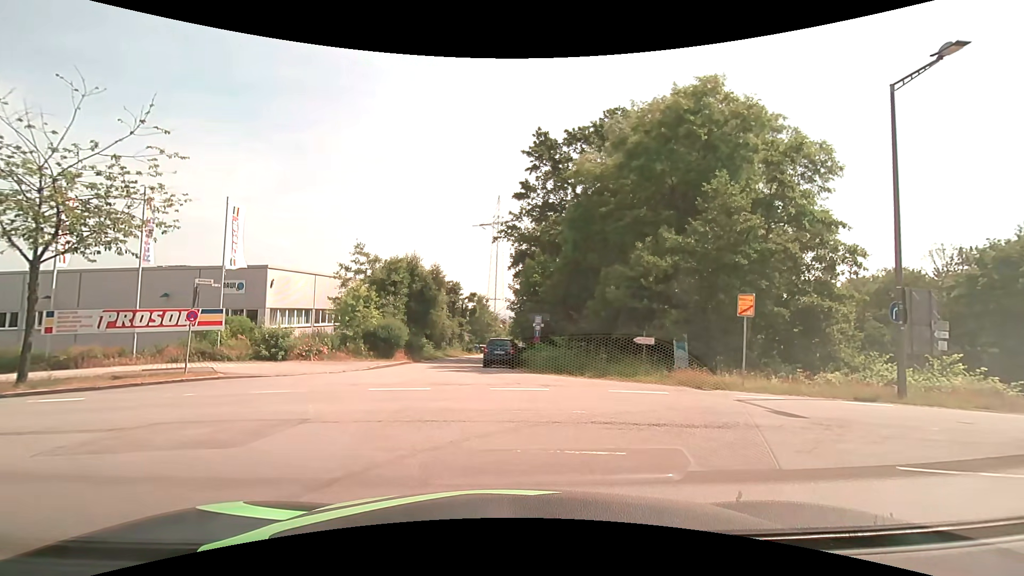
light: Day
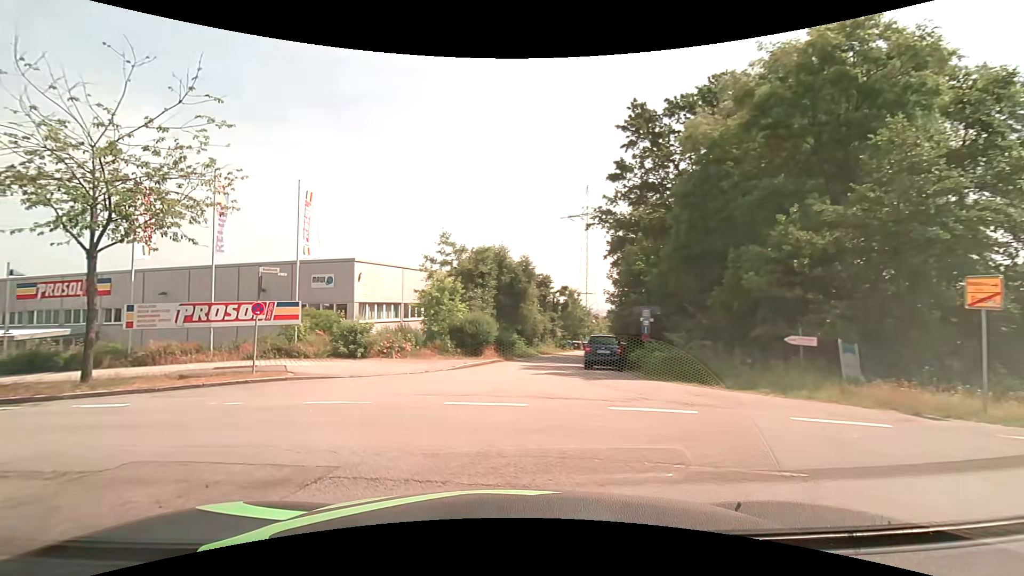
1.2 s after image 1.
(-0.3, +3.7) m; -11°
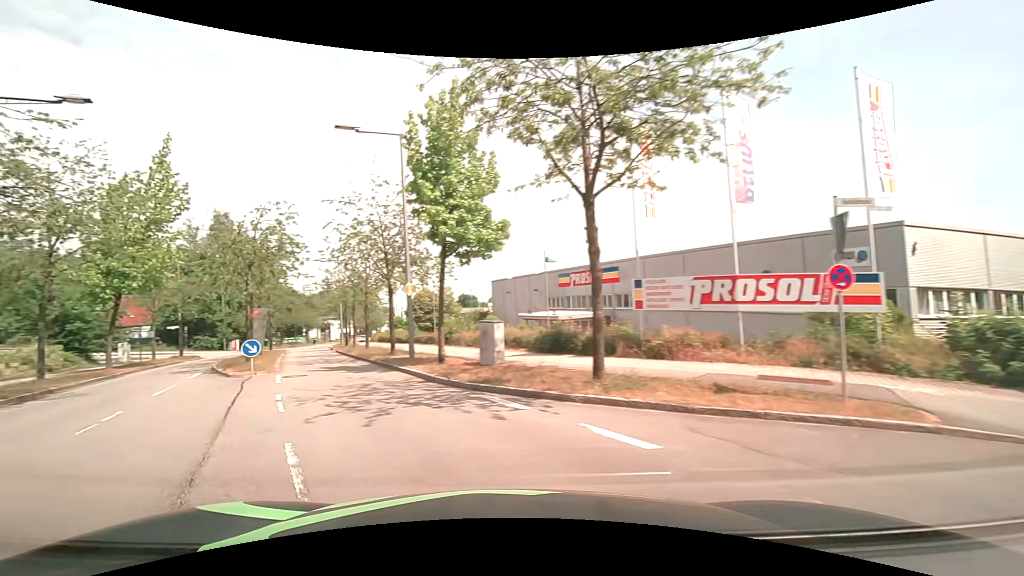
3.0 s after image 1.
(-3.4, +7.4) m; -50°
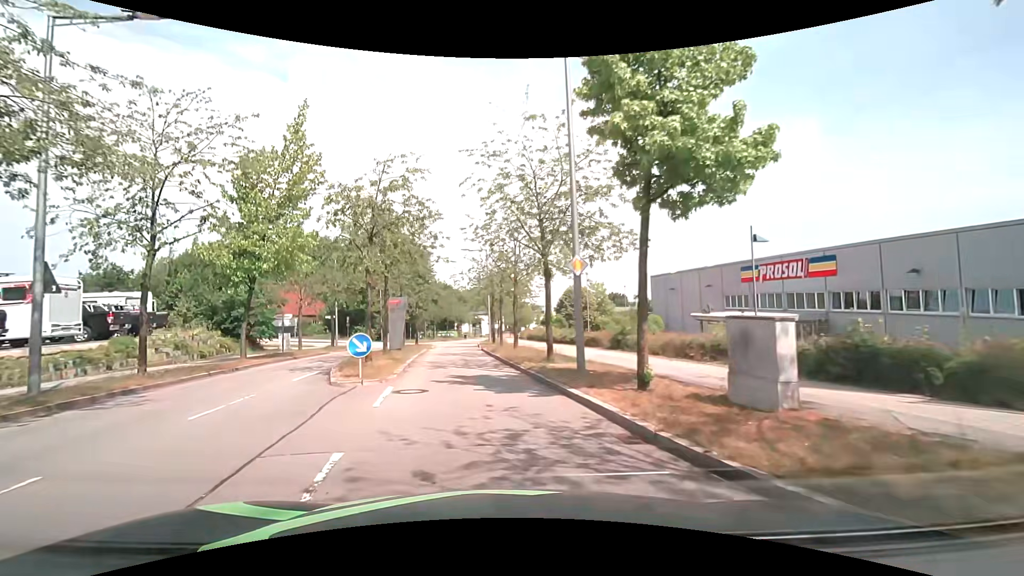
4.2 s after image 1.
(-1.5, +6.9) m; -18°
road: residential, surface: asphalt
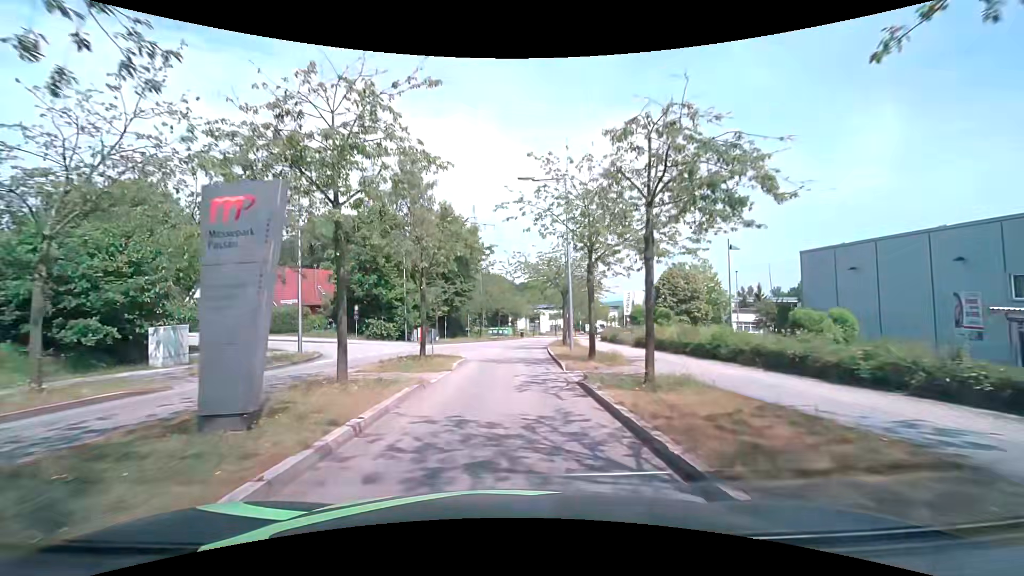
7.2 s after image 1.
(-1.8, +22.3) m; -6°
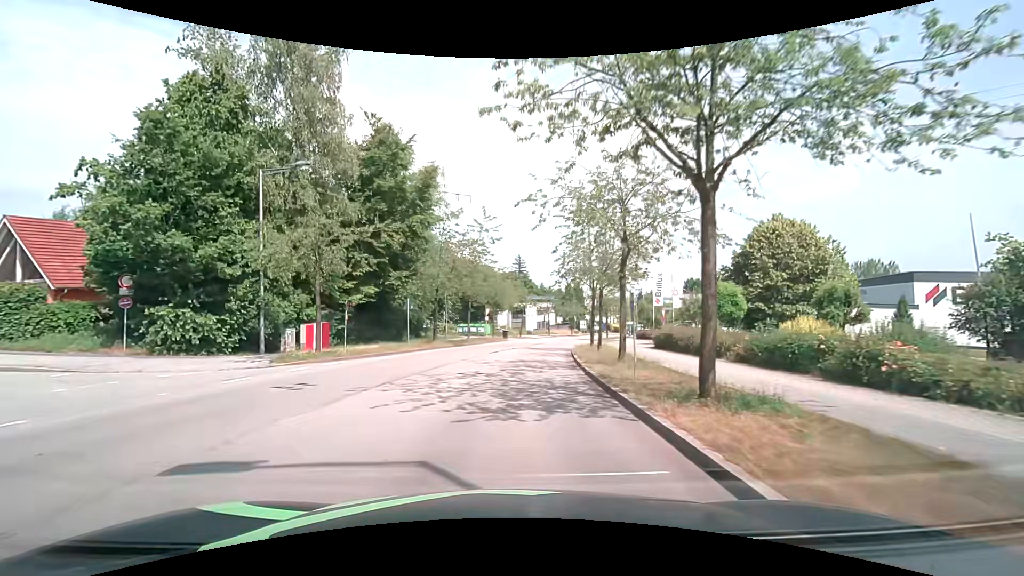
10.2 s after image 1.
(+0.5, +26.2) m; +3°
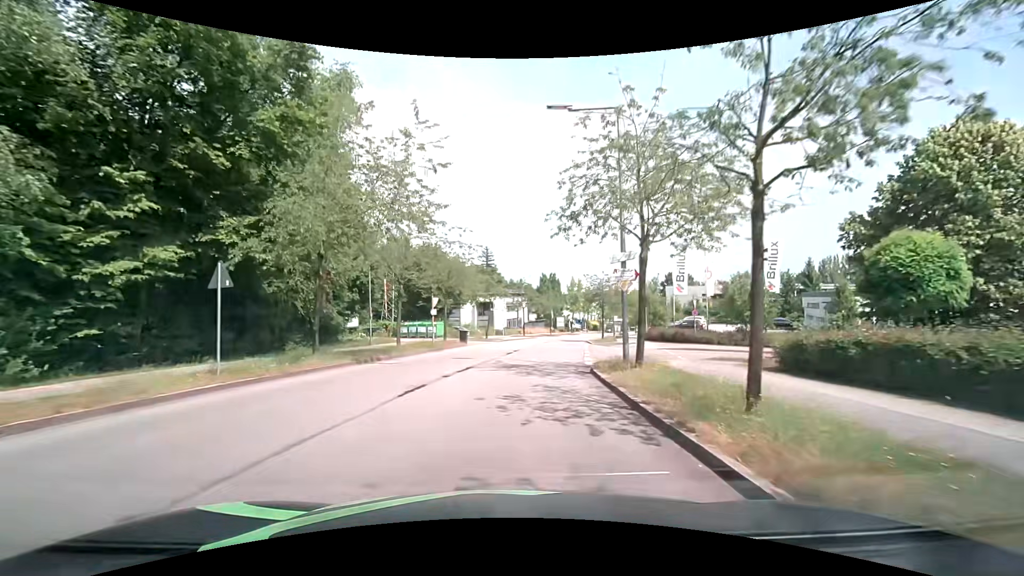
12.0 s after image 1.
(+0.4, +17.3) m; +4°
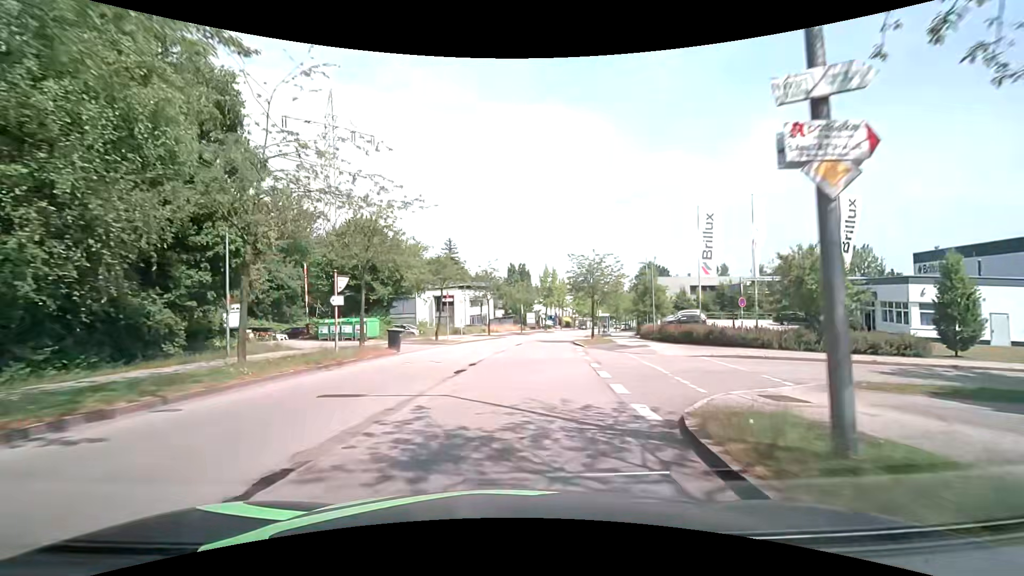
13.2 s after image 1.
(+0.3, +12.5) m; +4°
(0, +10) (+1, +20) (+2, +30) (+3, +40) (+5, +50) (+7, +59) (+10, +69) (+12, +79) (+15, +88) (+18, +98) m
